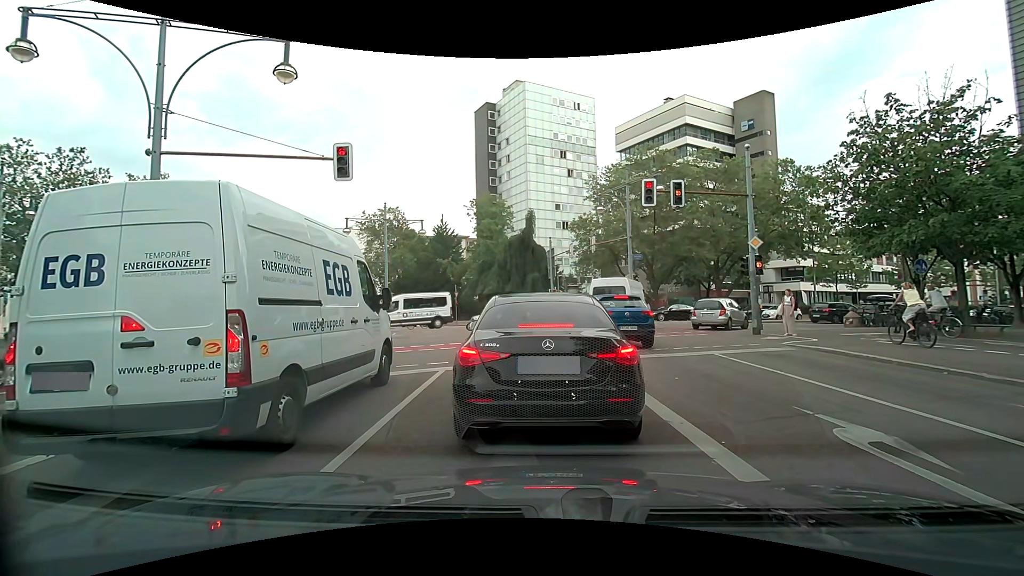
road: secondary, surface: asphalt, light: Day
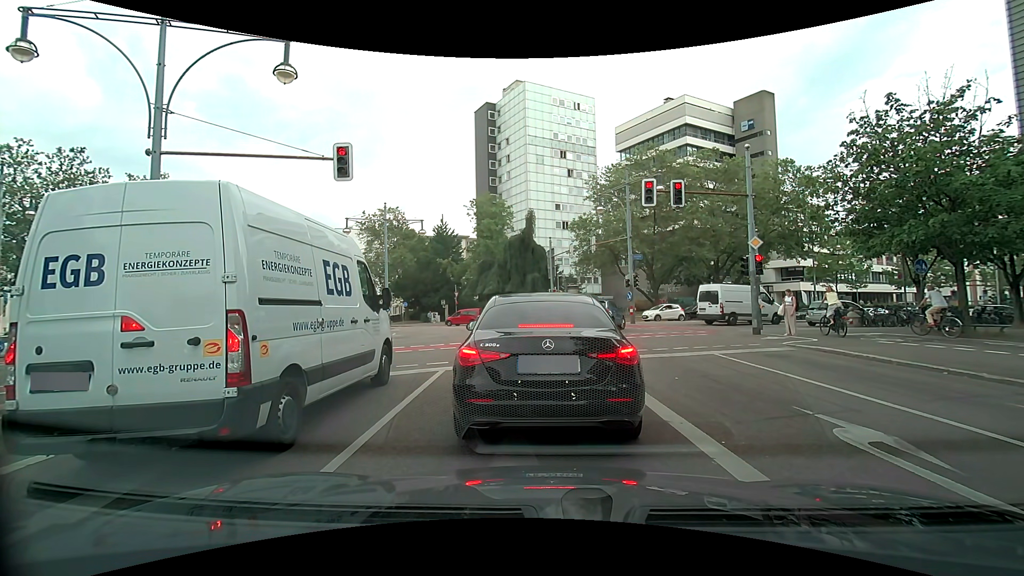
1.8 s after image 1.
(0.0, 0.0) m; 0°
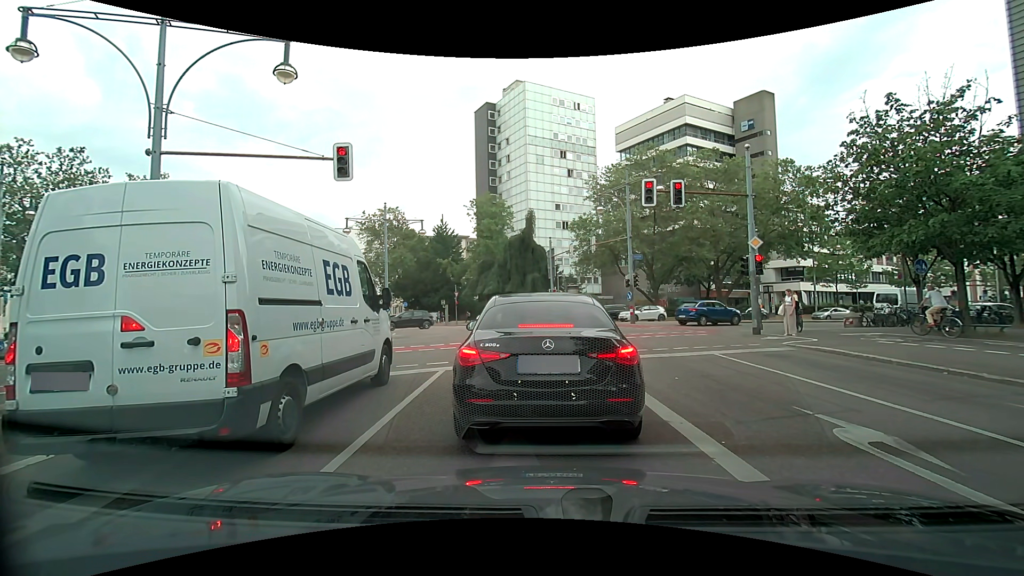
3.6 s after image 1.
(0.0, 0.0) m; 0°
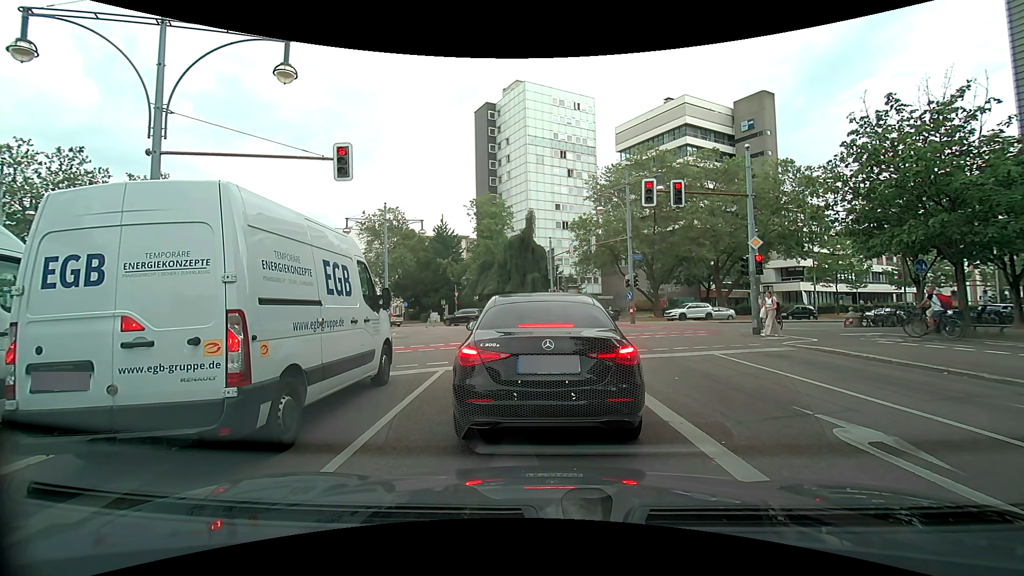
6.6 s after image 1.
(0.0, 0.0) m; 0°
